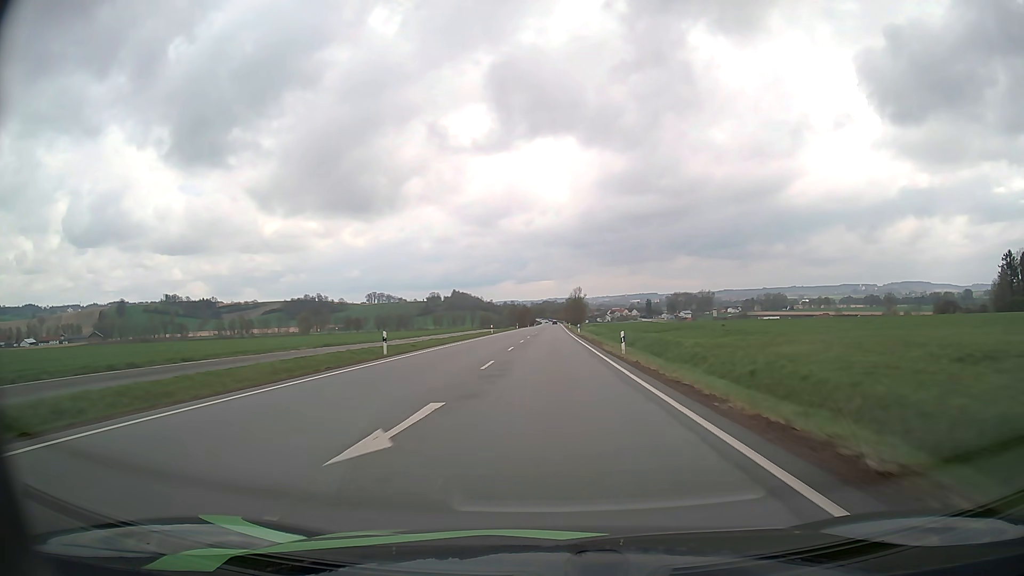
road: primary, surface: asphalt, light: Day
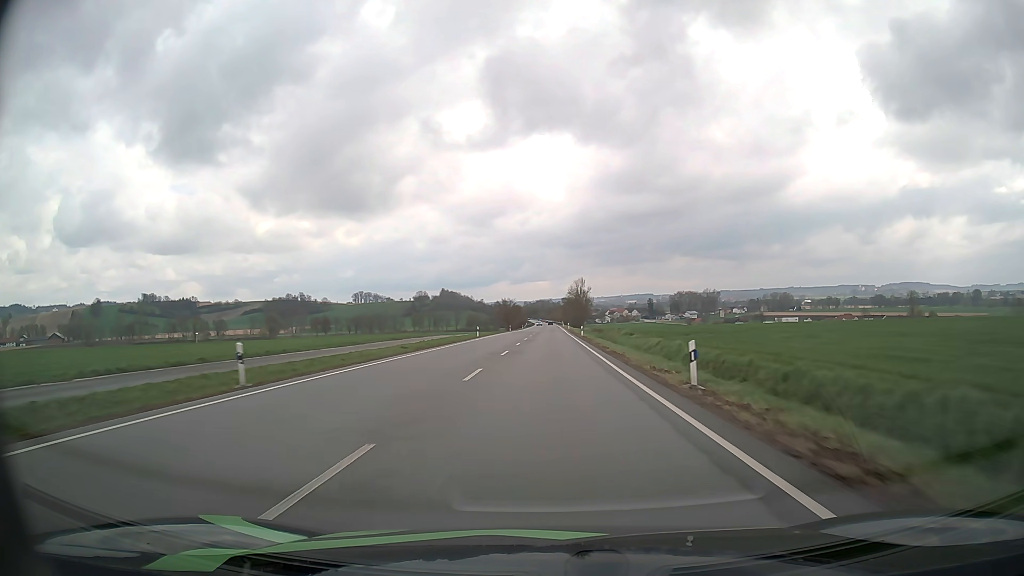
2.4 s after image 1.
(+0.3, +63.8) m; +1°
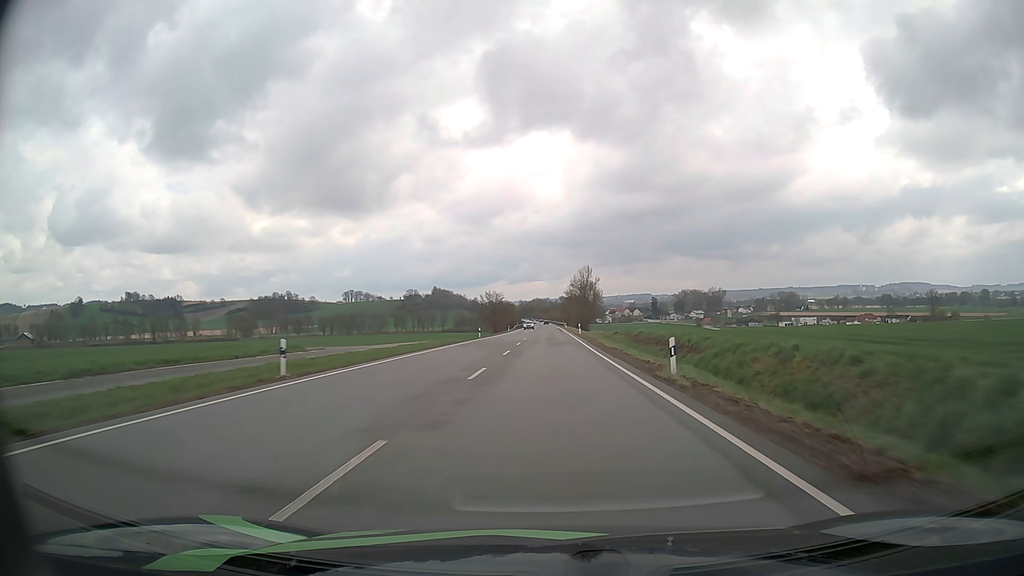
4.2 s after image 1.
(-0.1, +47.8) m; 0°
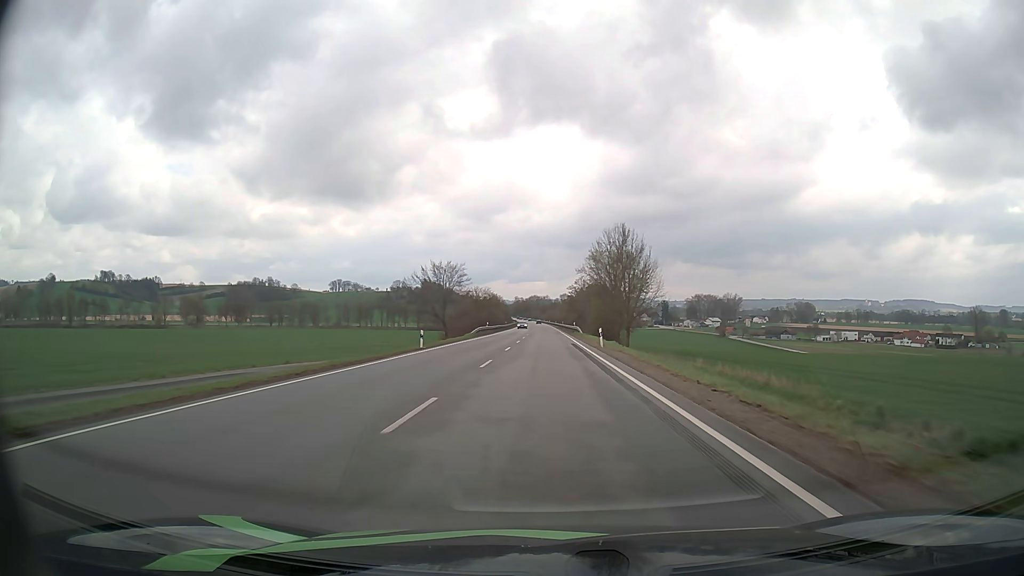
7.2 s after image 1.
(+0.1, +79.8) m; 0°
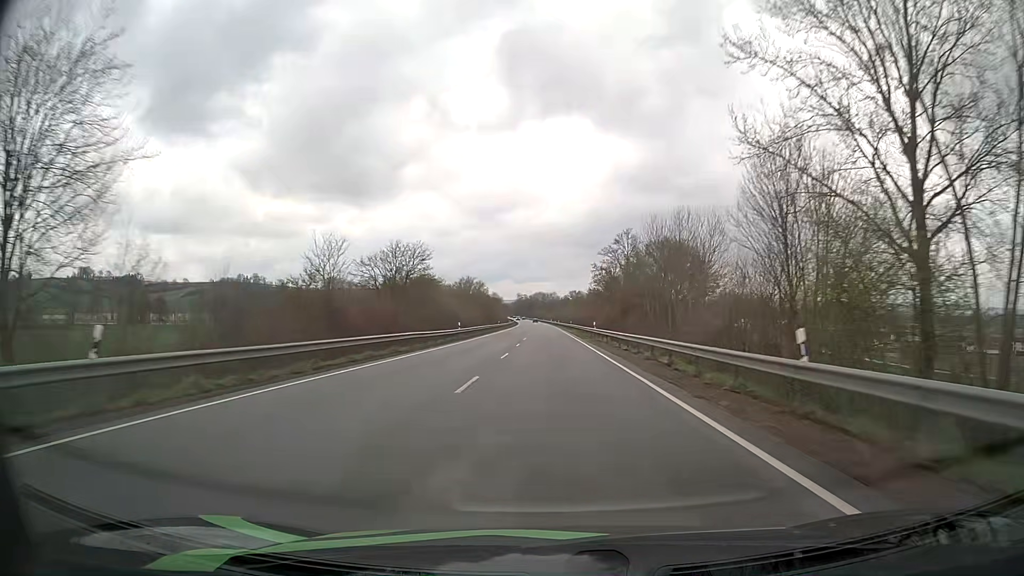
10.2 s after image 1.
(-0.3, +79.8) m; 0°
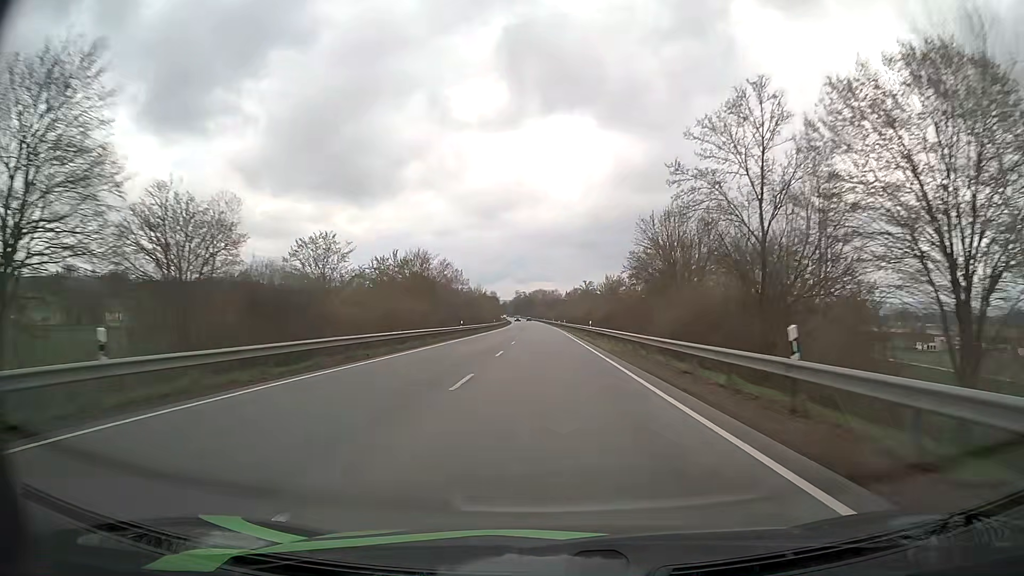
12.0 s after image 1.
(0.0, +47.8) m; 0°
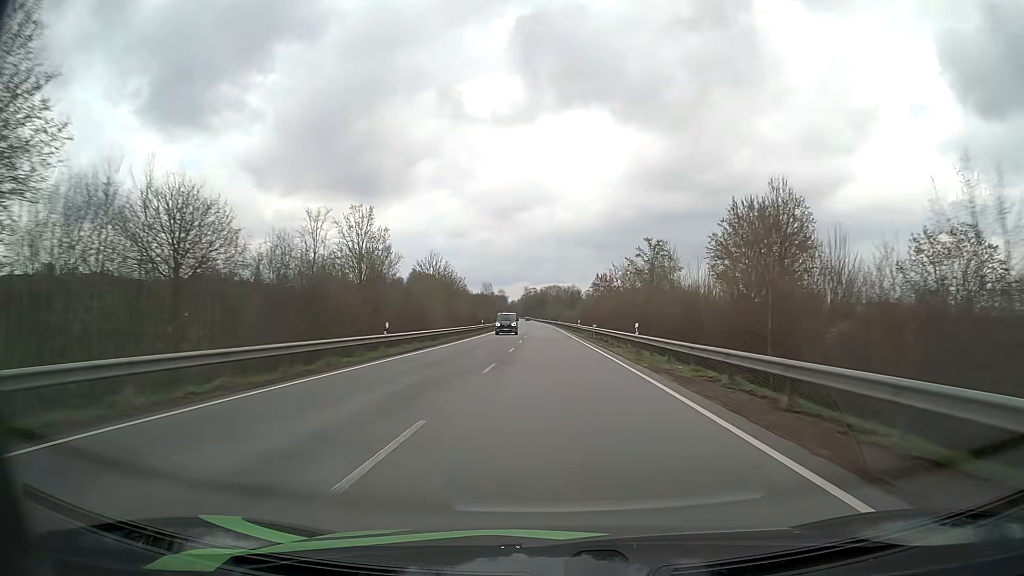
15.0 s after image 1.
(-0.8, +79.7) m; -1°
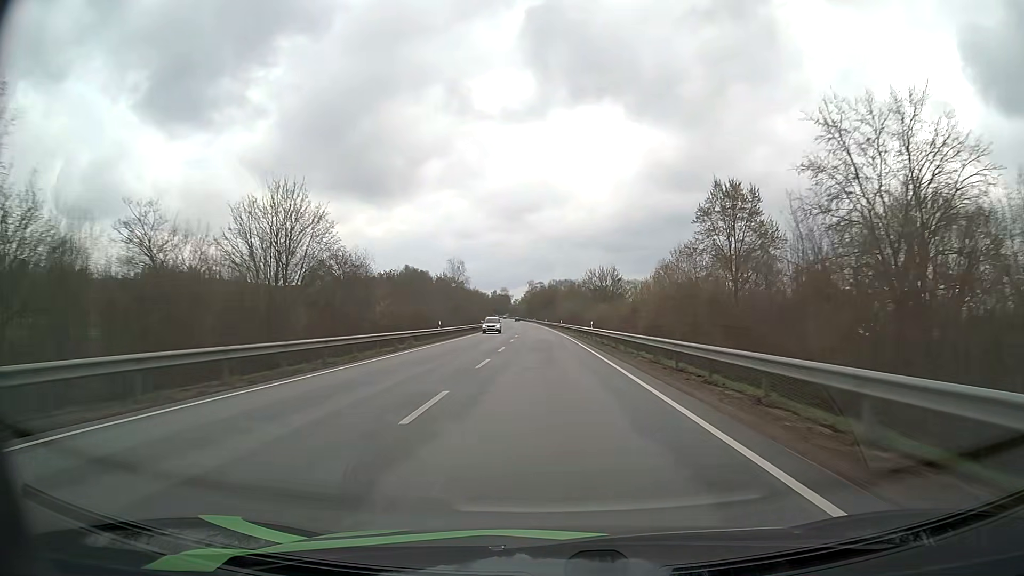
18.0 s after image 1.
(-0.4, +79.7) m; -1°
(0, +10) (0, +20) (0, +30) (0, +40) (0, +50) (-1, +60) (-1, +70) (-1, +80) (-2, +90) (-2, +100) m
